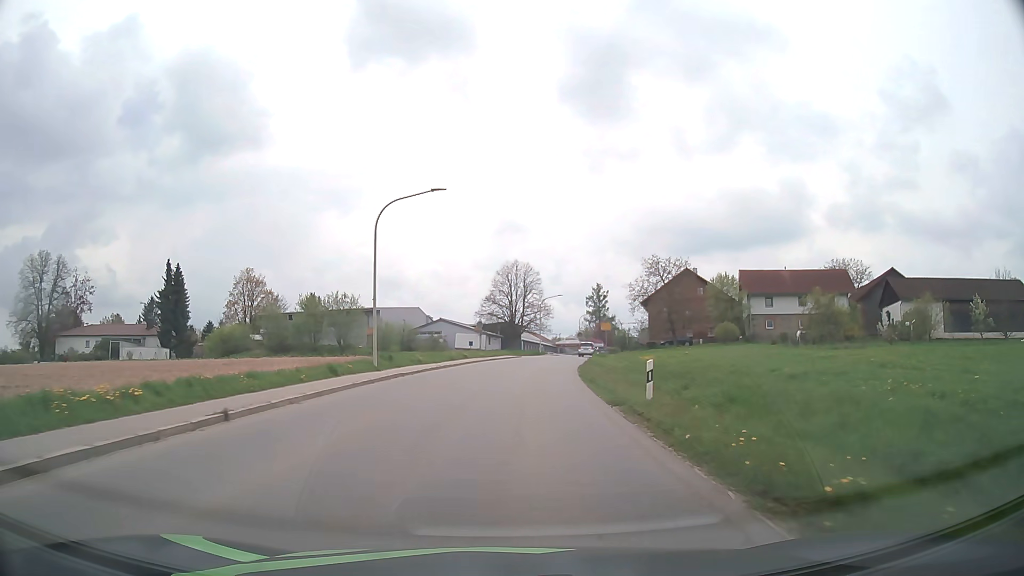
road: tertiary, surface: asphalt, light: Day
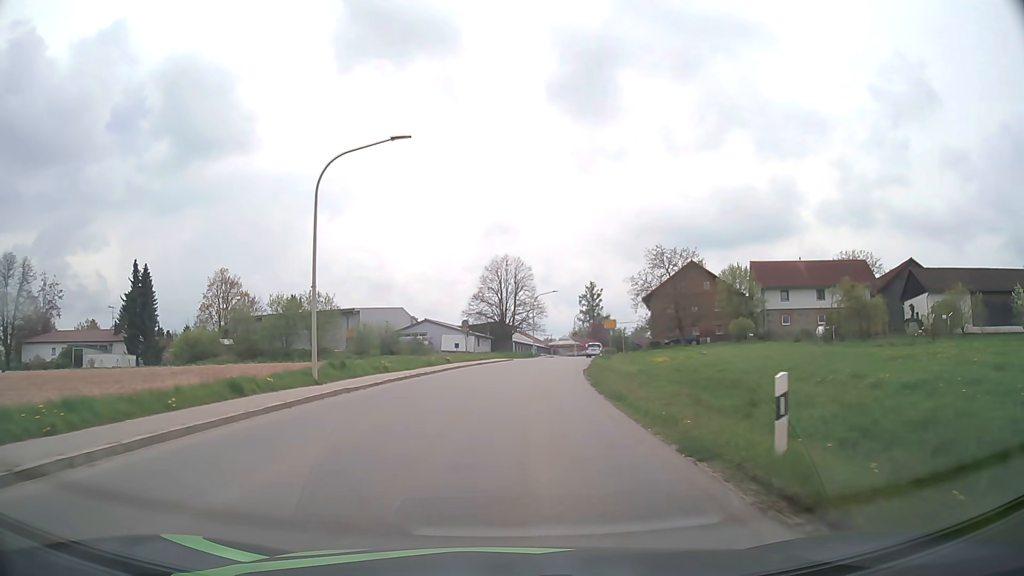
(0.0, +7.5) m; +1°
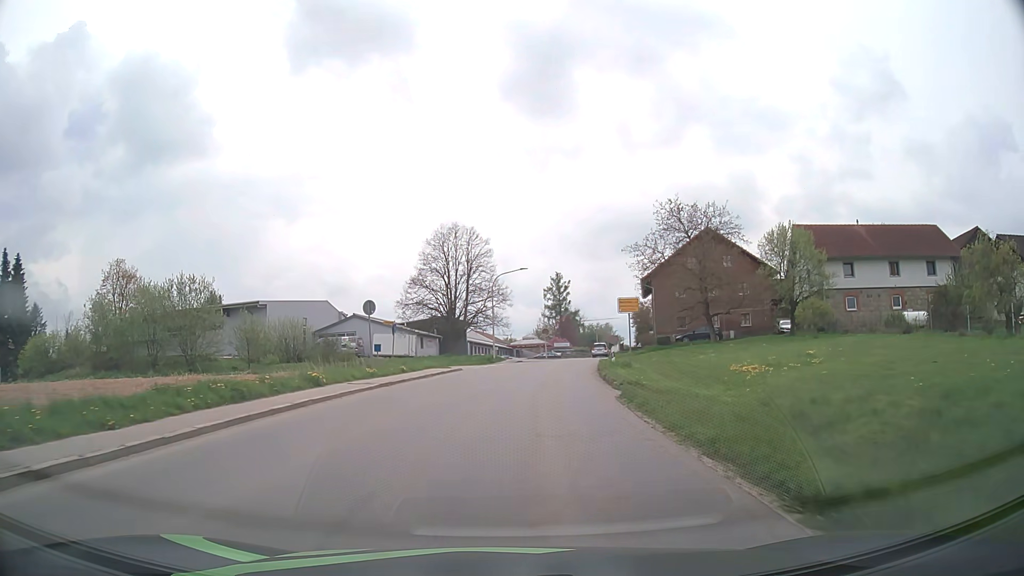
(+0.7, +22.5) m; +3°
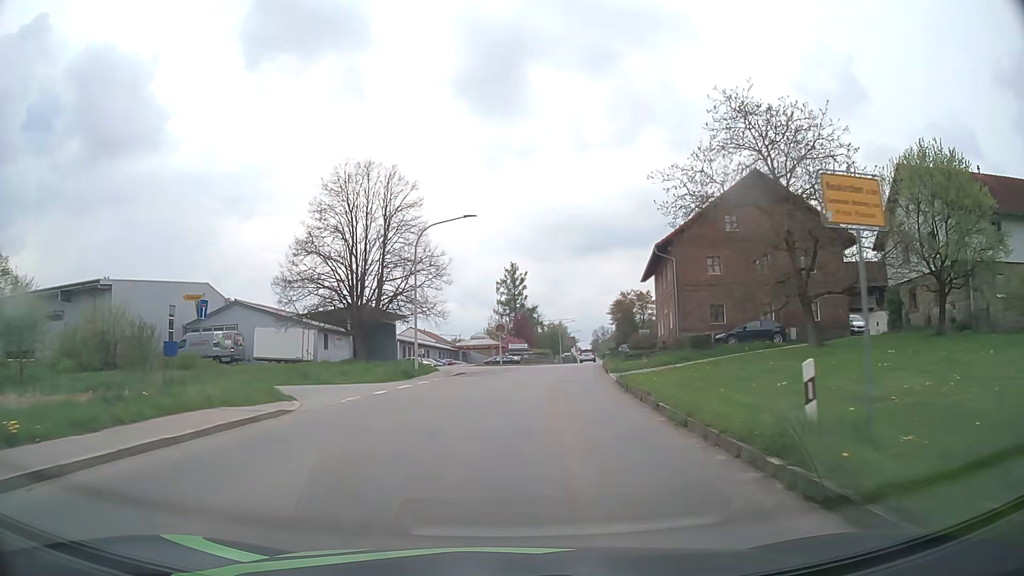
(+0.8, +22.7) m; +4°
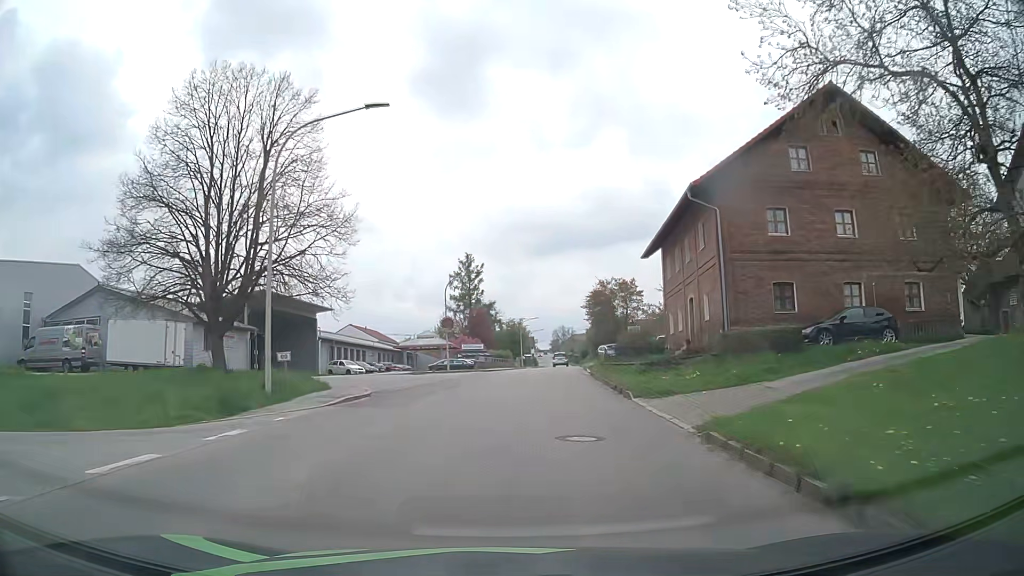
(+0.5, +15.2) m; +4°
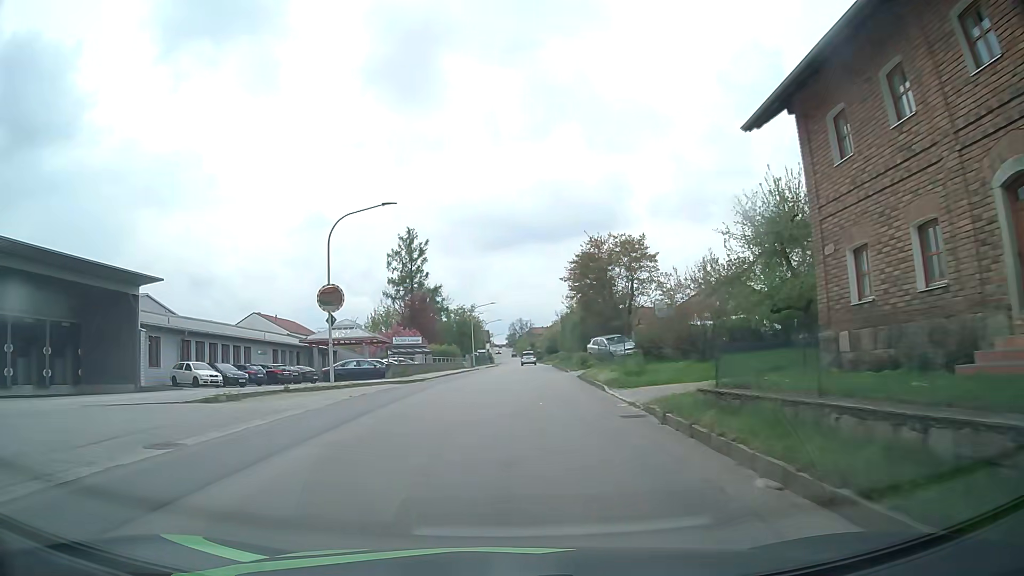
(+0.9, +22.9) m; +4°
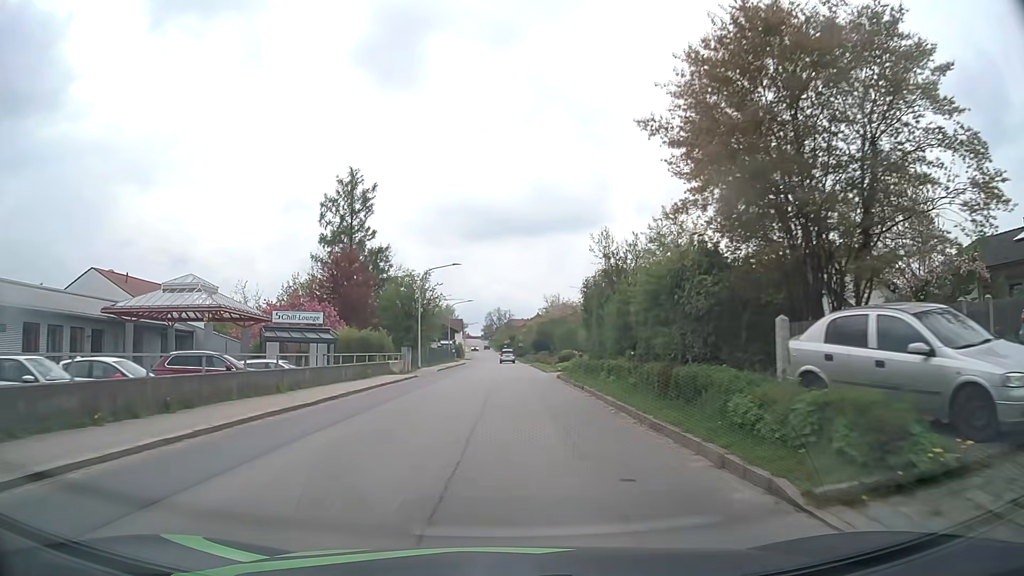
(+0.5, +30.7) m; +2°
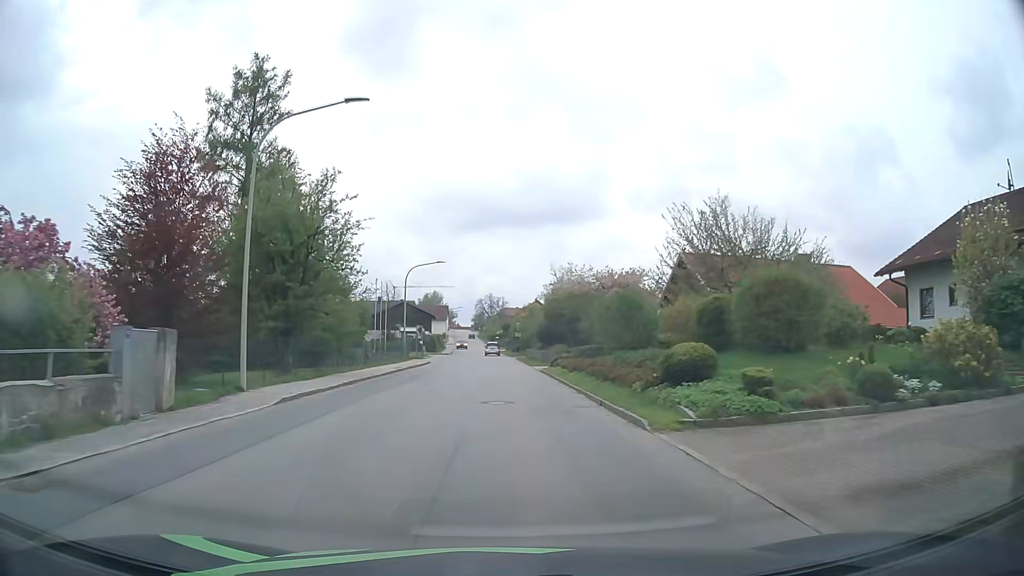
(+0.1, +31.0) m; 0°
(0, +10) (0, +20) (0, +30) (0, +40) (0, +50) (-1, +60) (-1, +70) (-1, +80) (-2, +90) (-2, +100) m
